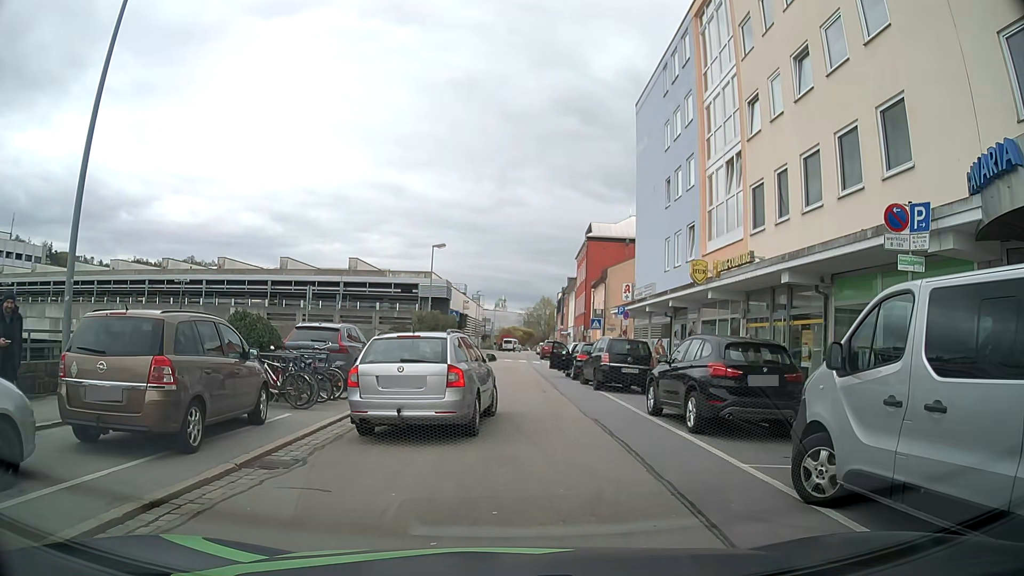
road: residential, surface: asphalt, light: Day
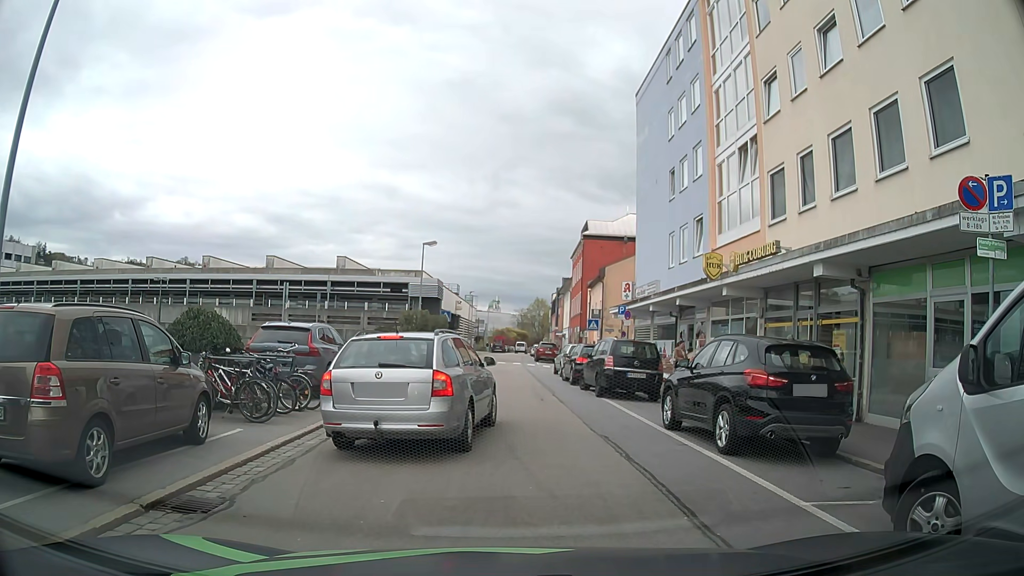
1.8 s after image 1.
(0.0, +1.9) m; +1°
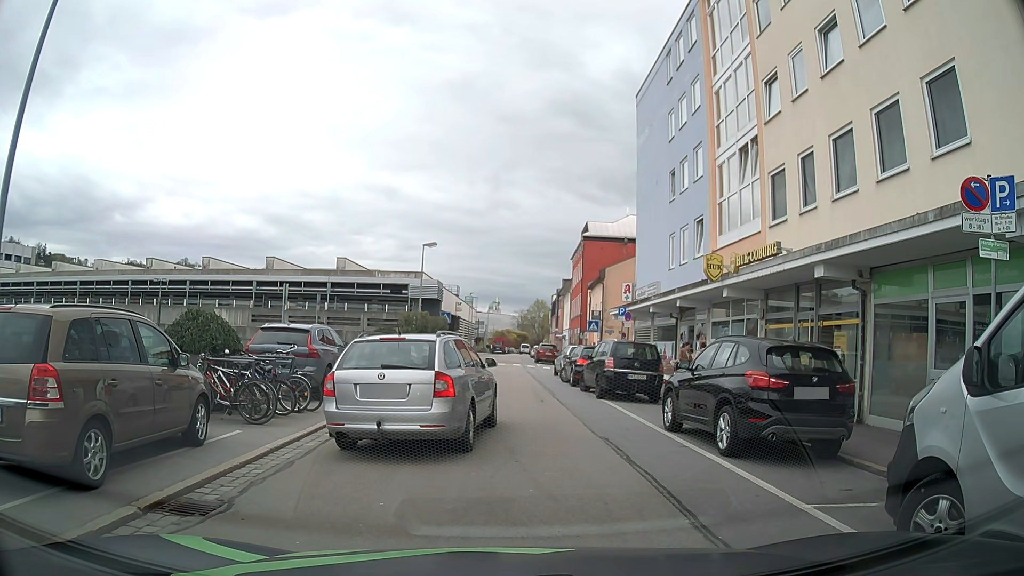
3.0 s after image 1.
(0.0, +0.1) m; 0°
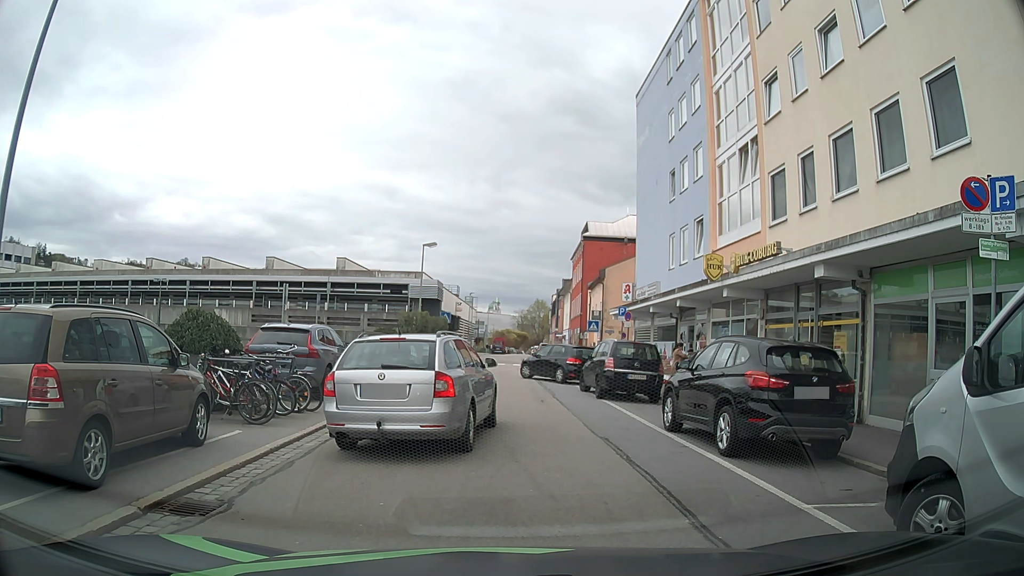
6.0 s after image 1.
(0.0, 0.0) m; 0°
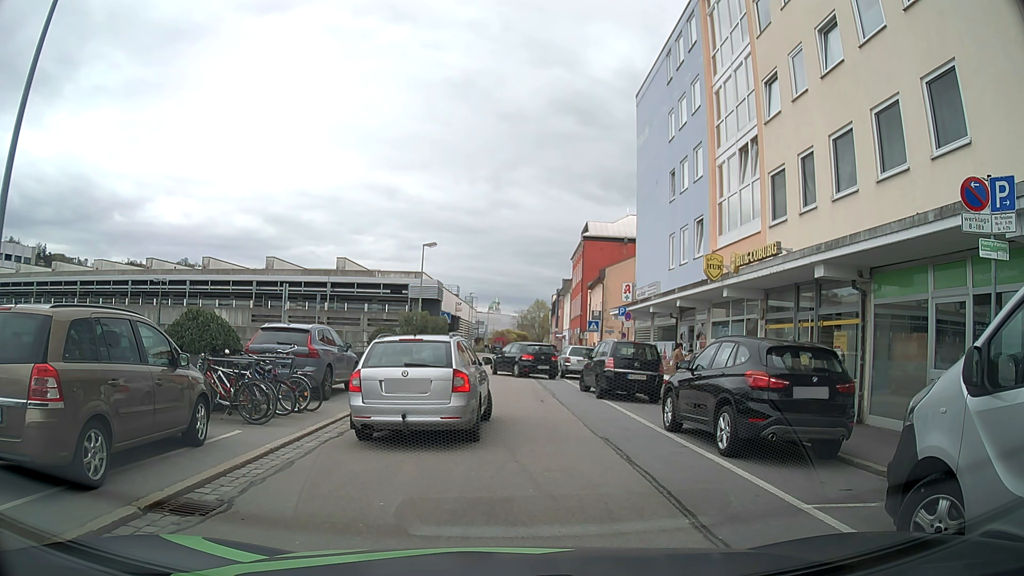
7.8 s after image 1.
(0.0, 0.0) m; 0°
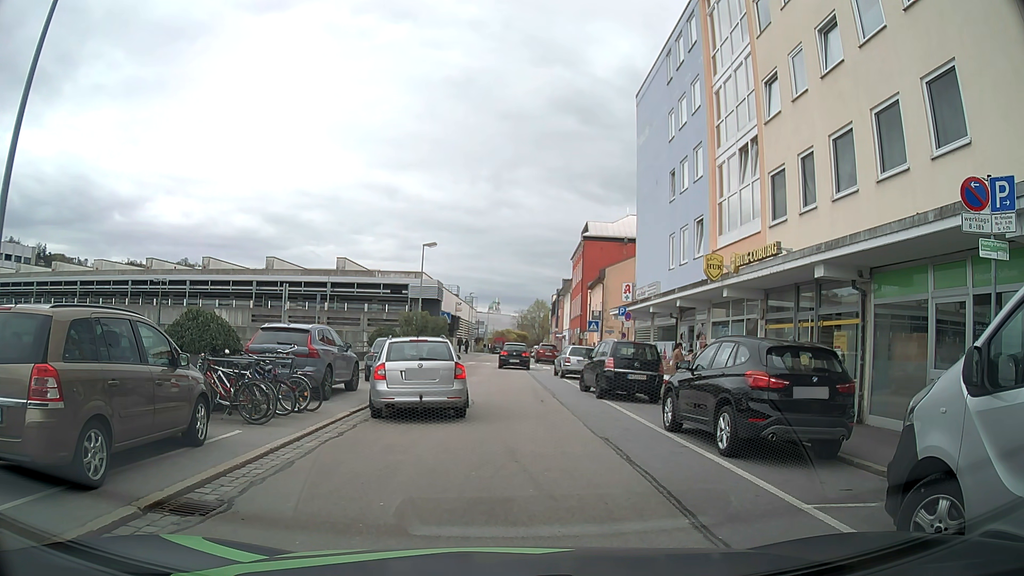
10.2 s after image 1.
(0.0, 0.0) m; 0°
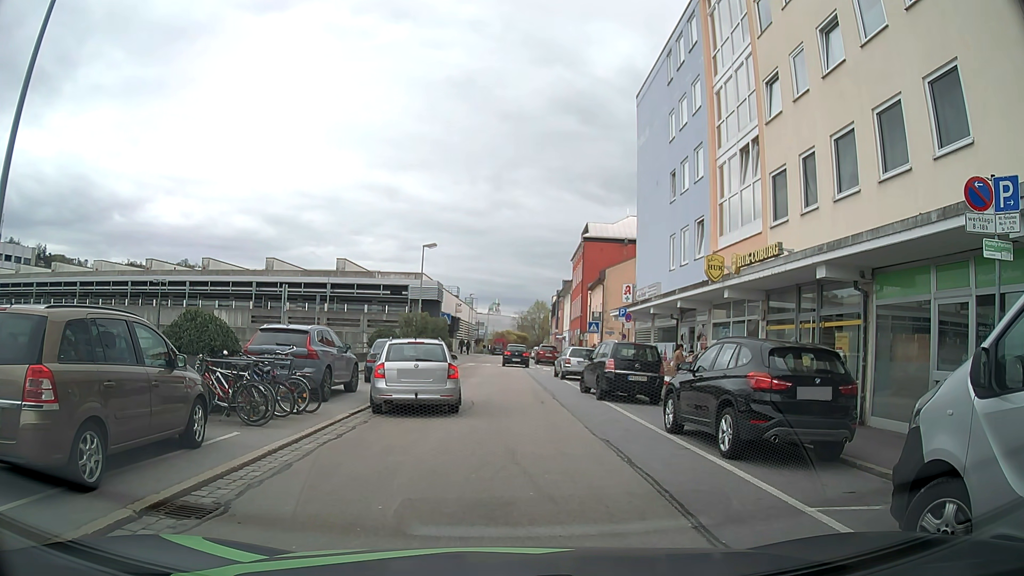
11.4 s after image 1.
(0.0, 0.0) m; 0°
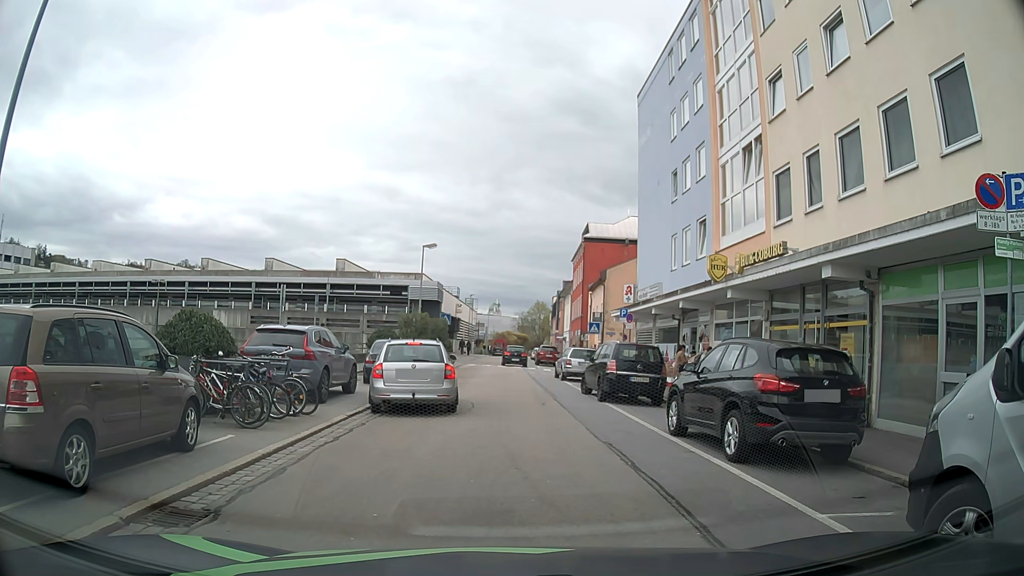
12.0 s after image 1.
(0.0, +0.2) m; 0°
